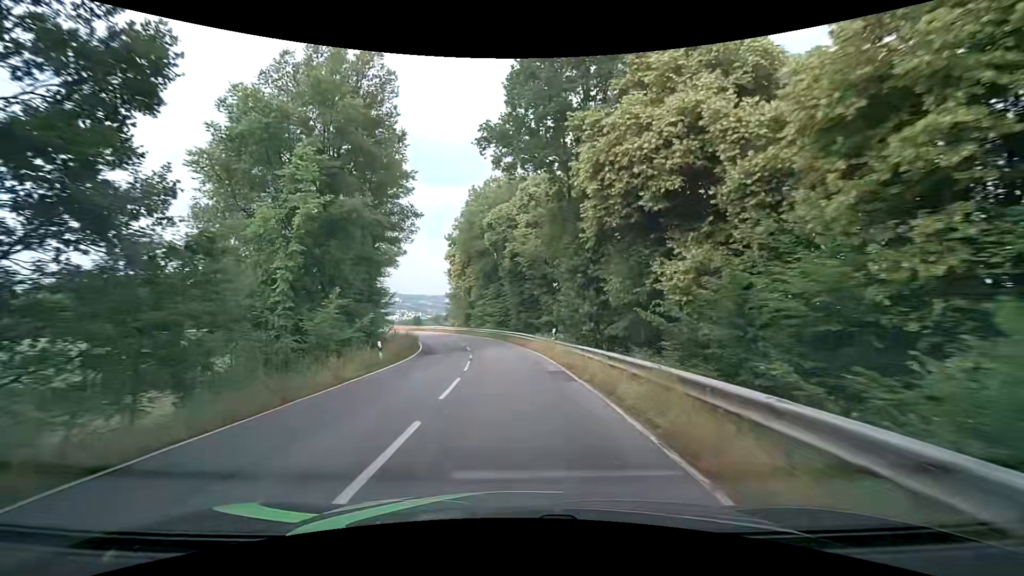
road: tertiary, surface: asphalt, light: Day
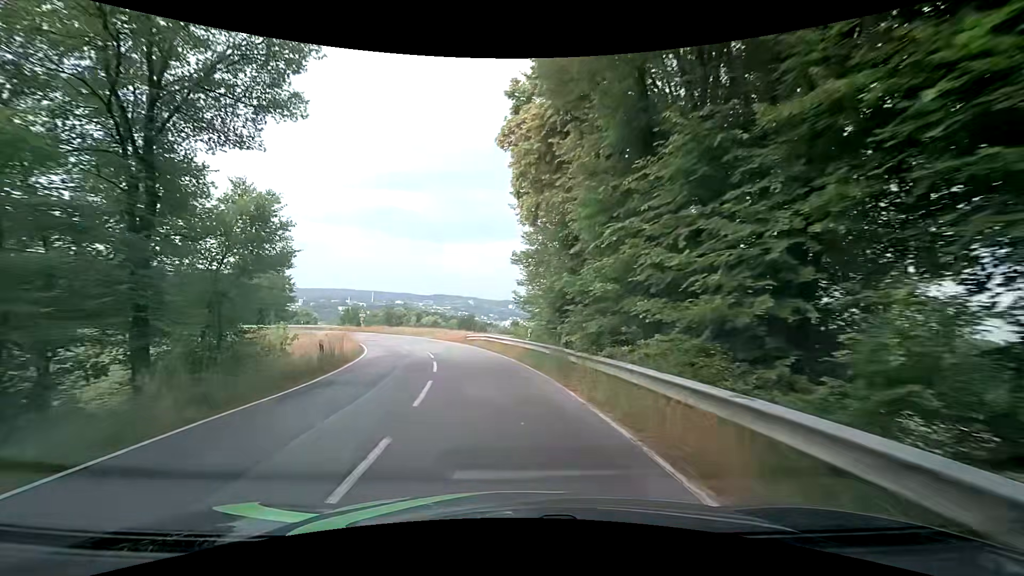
(-2.8, +39.4) m; -13°
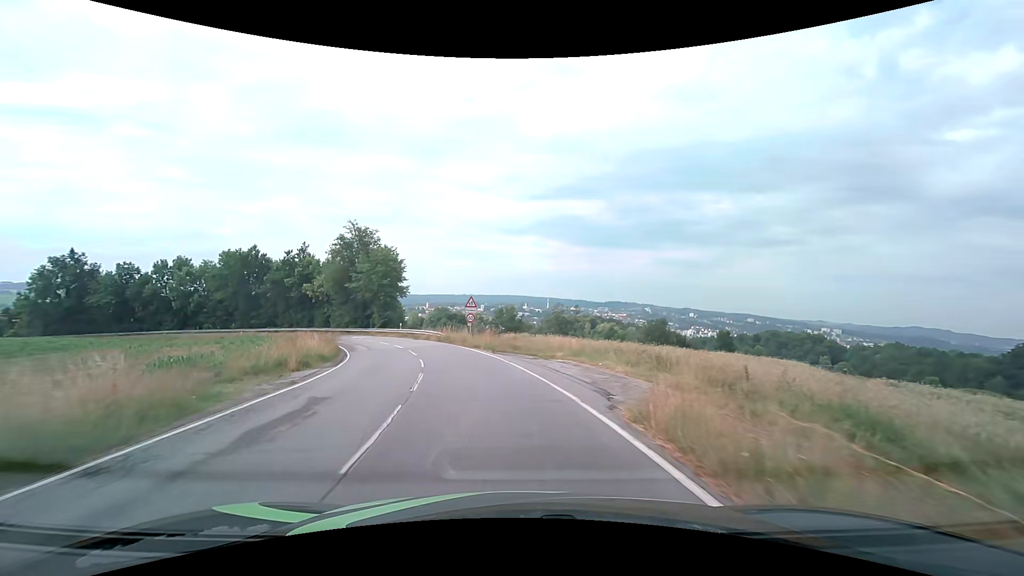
(-5.4, +35.4) m; -19°
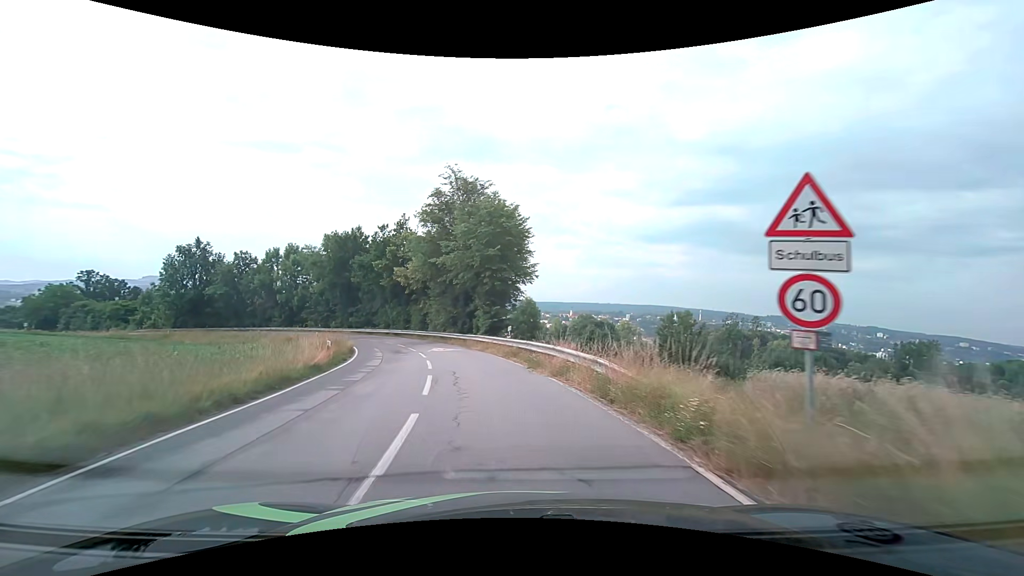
(-4.0, +26.0) m; -17°
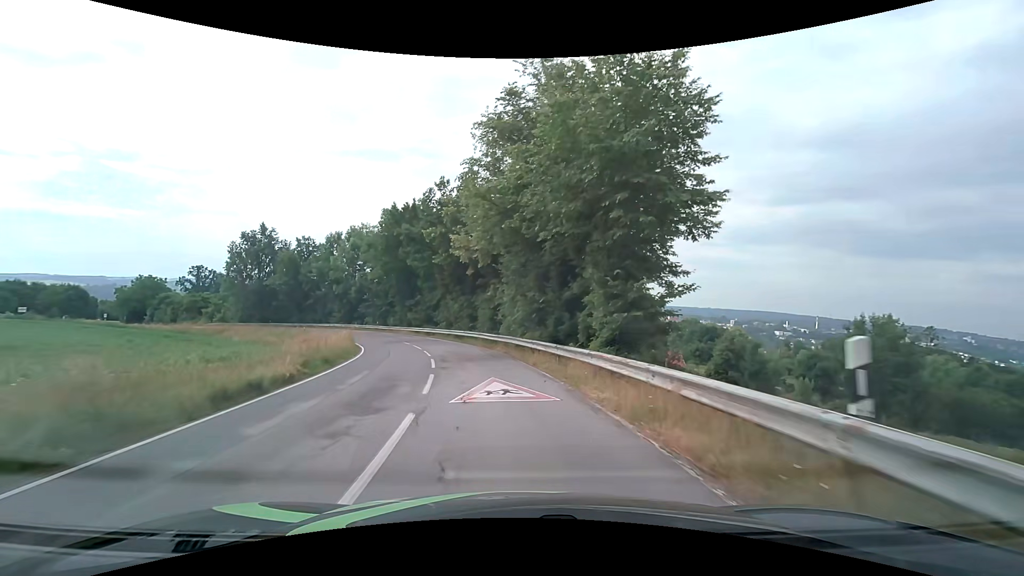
(-1.8, +18.6) m; -11°
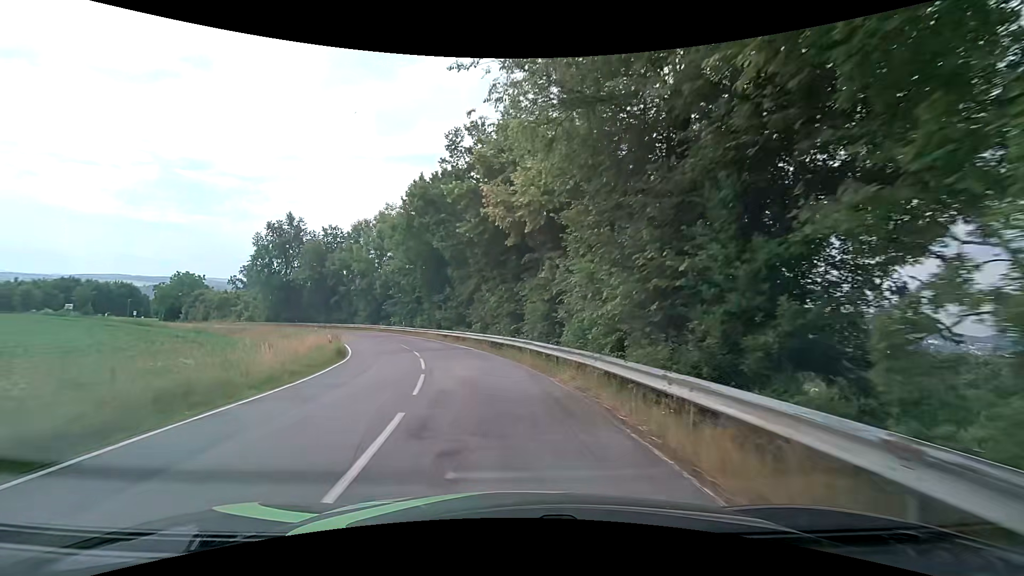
(-0.6, +12.3) m; -6°
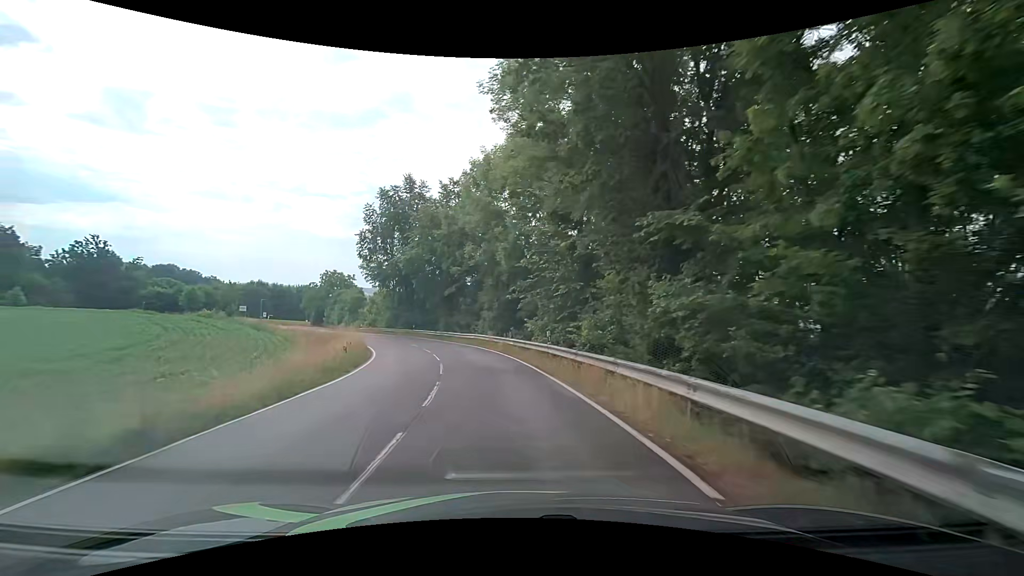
(-5.0, +31.2) m; -20°
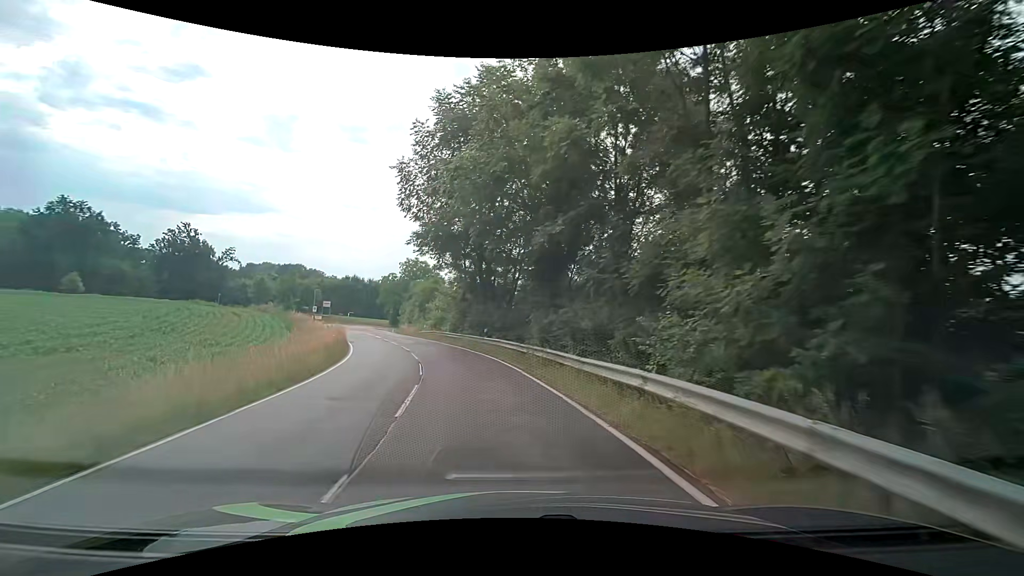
(-2.8, +26.2) m; -13°
(0, +10) (-2, +20) (-4, +30) (-8, +39) (-11, +48) (-15, +58) (-19, +67) (-23, +76) (-27, +85) (-33, +93) m
